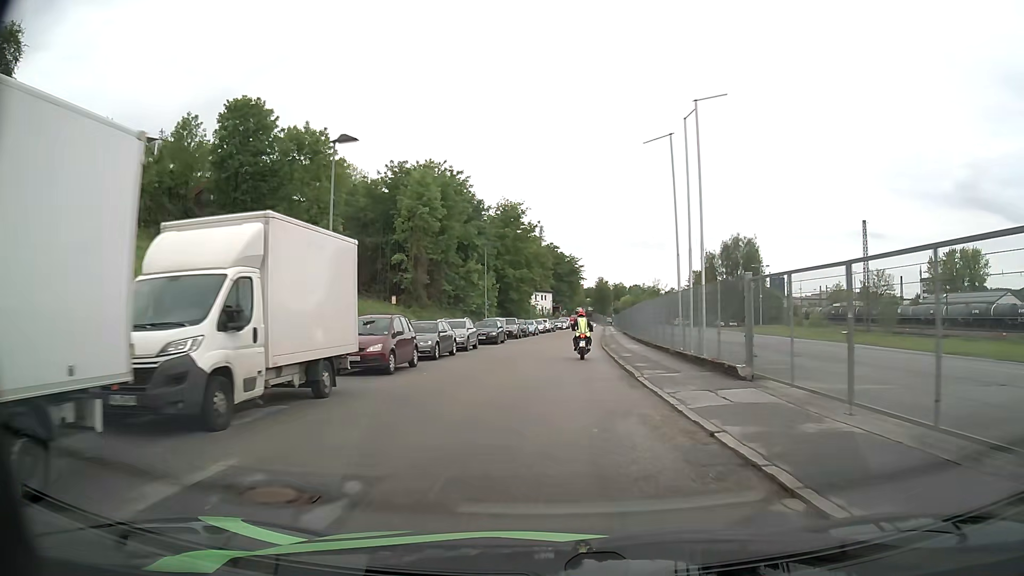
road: residential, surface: asphalt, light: Day
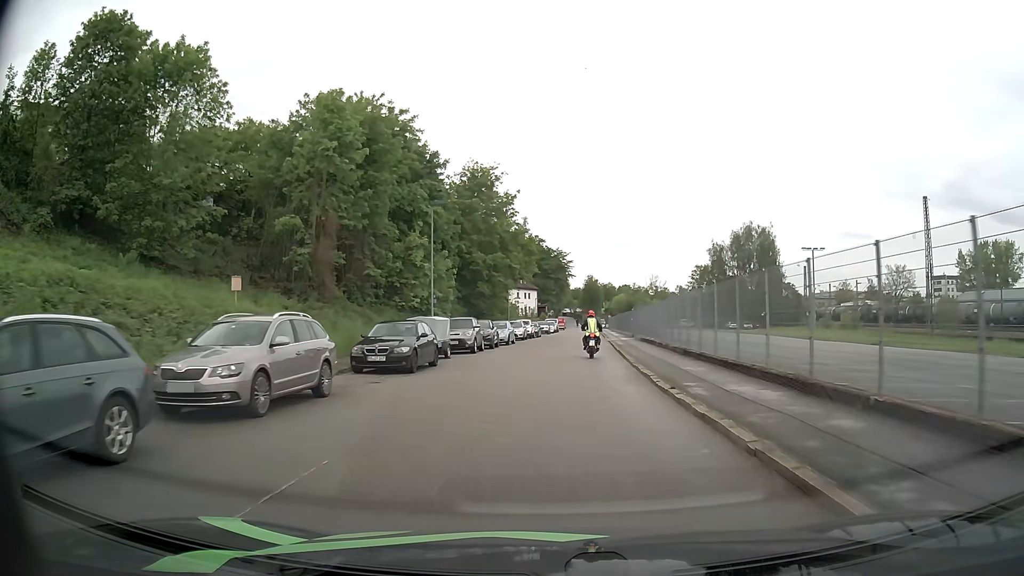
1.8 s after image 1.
(+0.3, +21.0) m; +1°
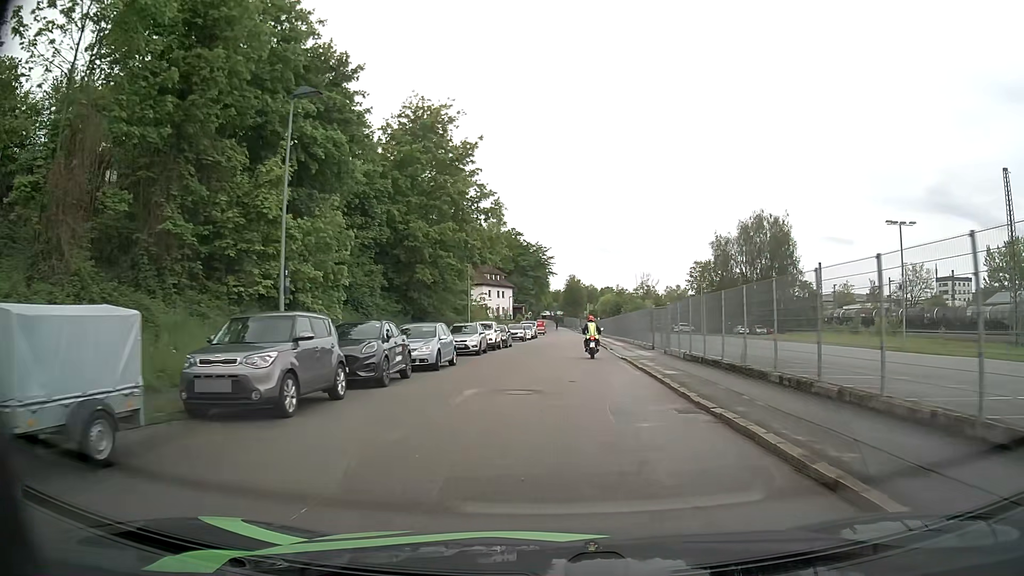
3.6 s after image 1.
(+0.4, +19.7) m; +2°
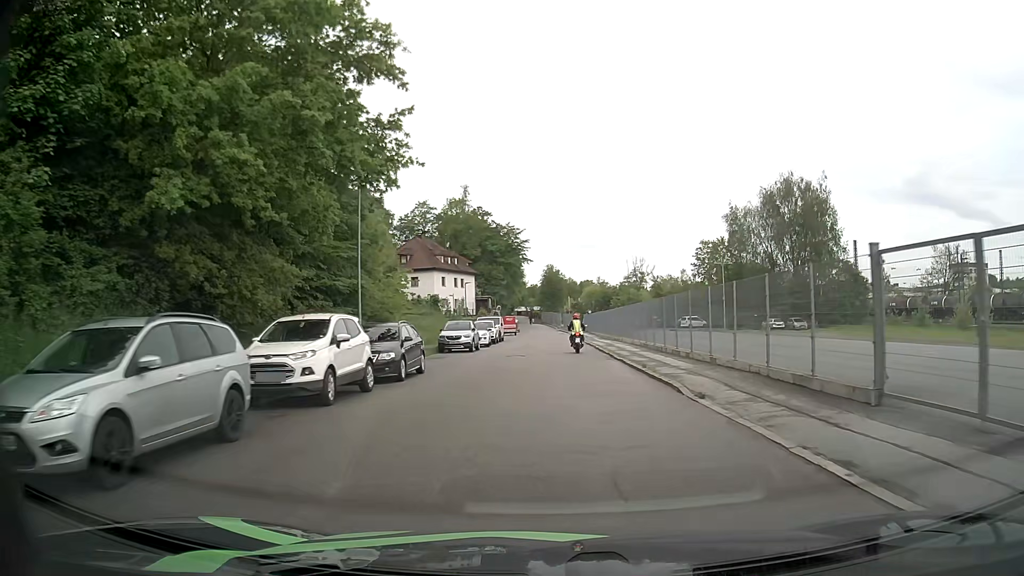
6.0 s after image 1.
(+0.5, +26.1) m; +2°
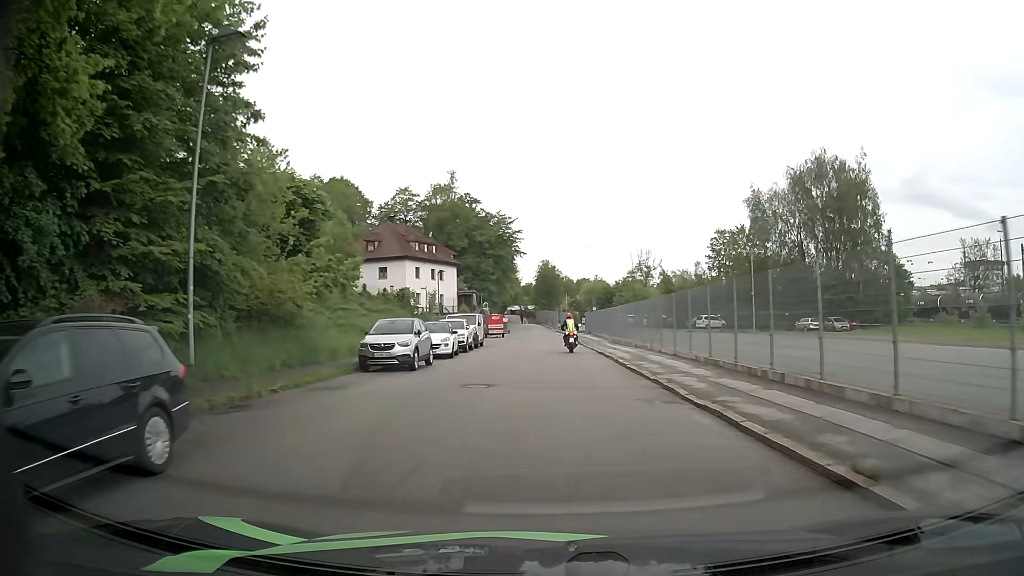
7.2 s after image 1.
(+0.1, +13.5) m; 0°
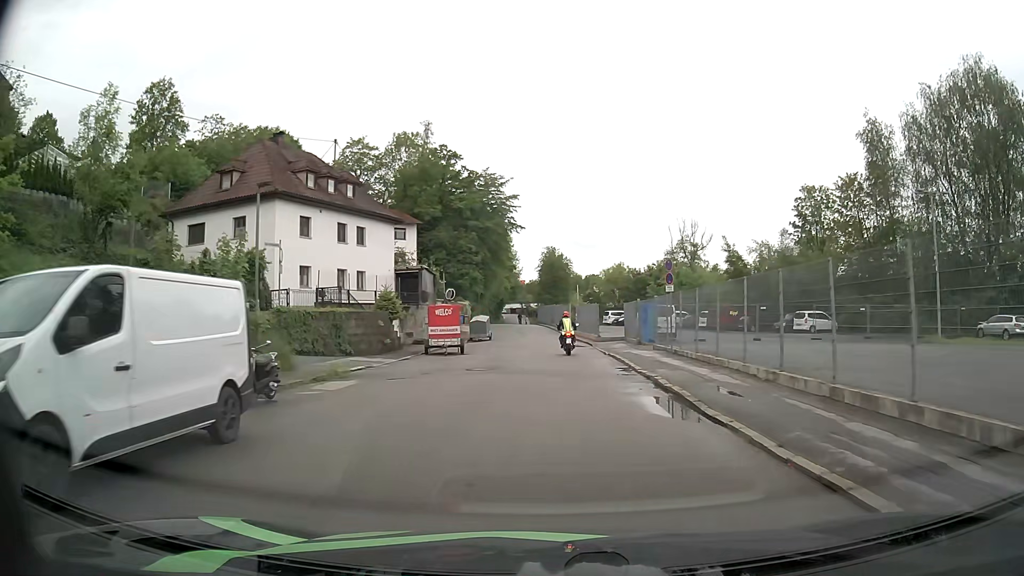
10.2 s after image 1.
(0.0, +33.4) m; 0°
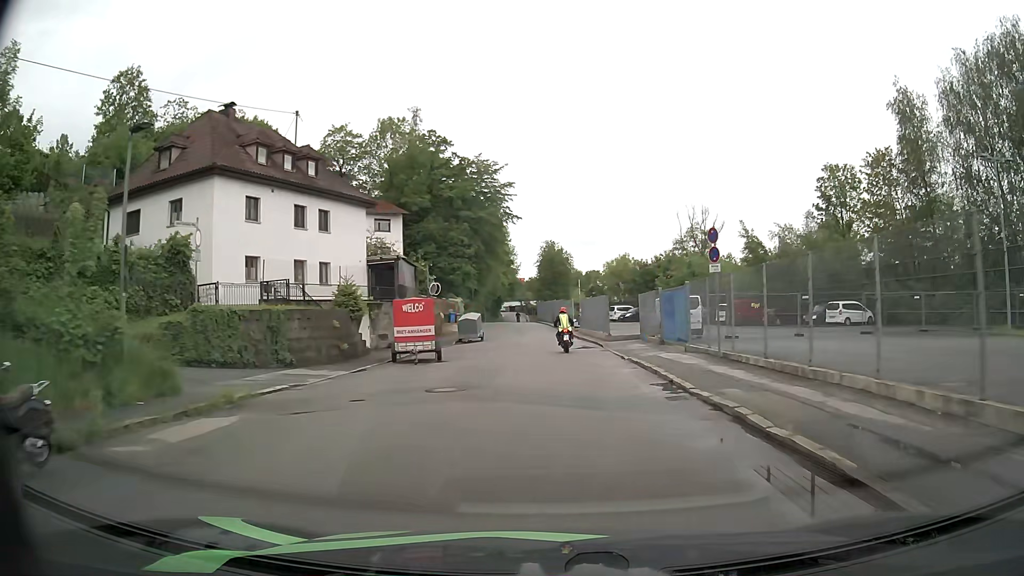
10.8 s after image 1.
(0.0, +6.6) m; 0°
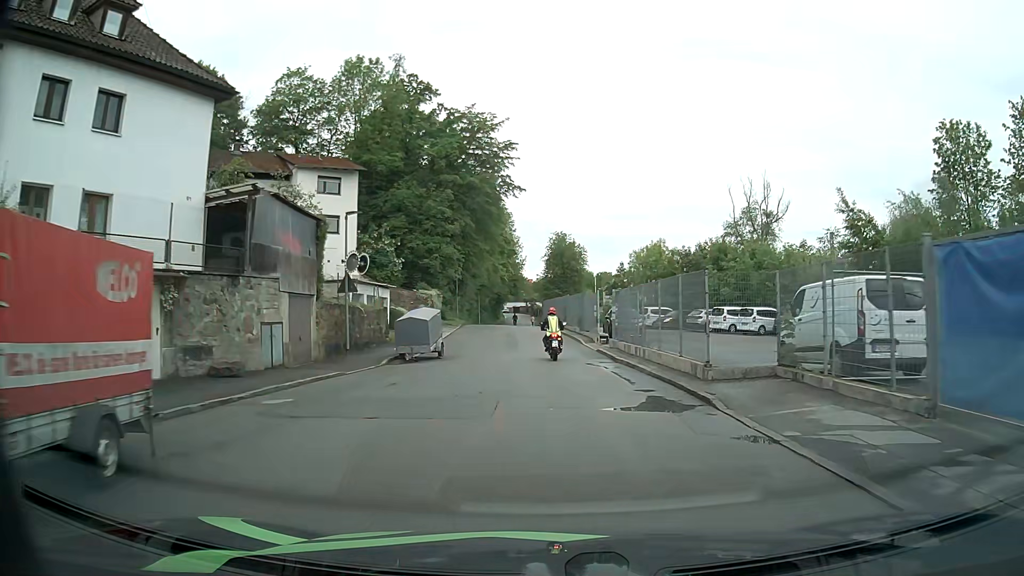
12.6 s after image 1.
(-0.2, +19.2) m; -1°
